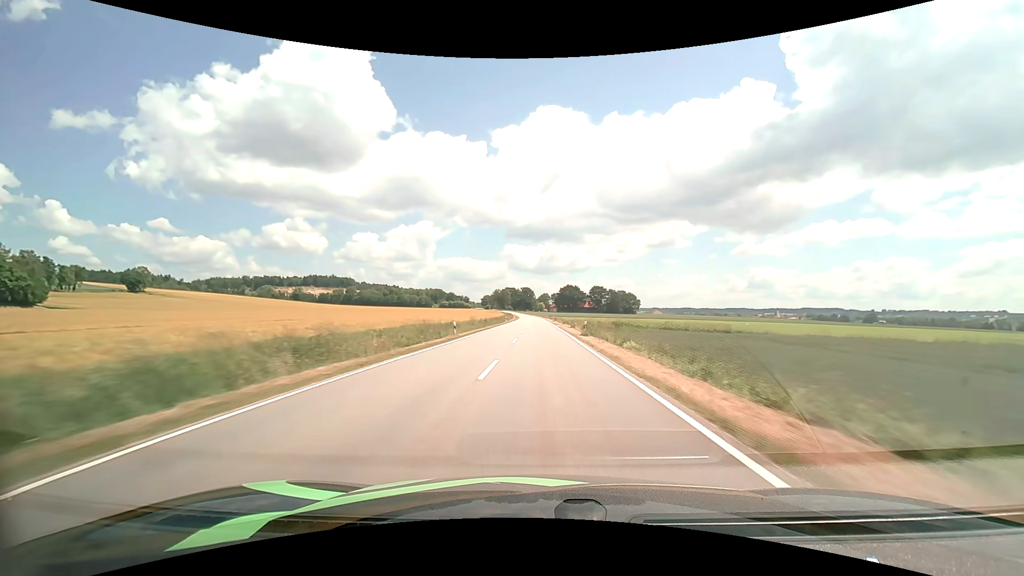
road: tertiary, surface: asphalt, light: Day
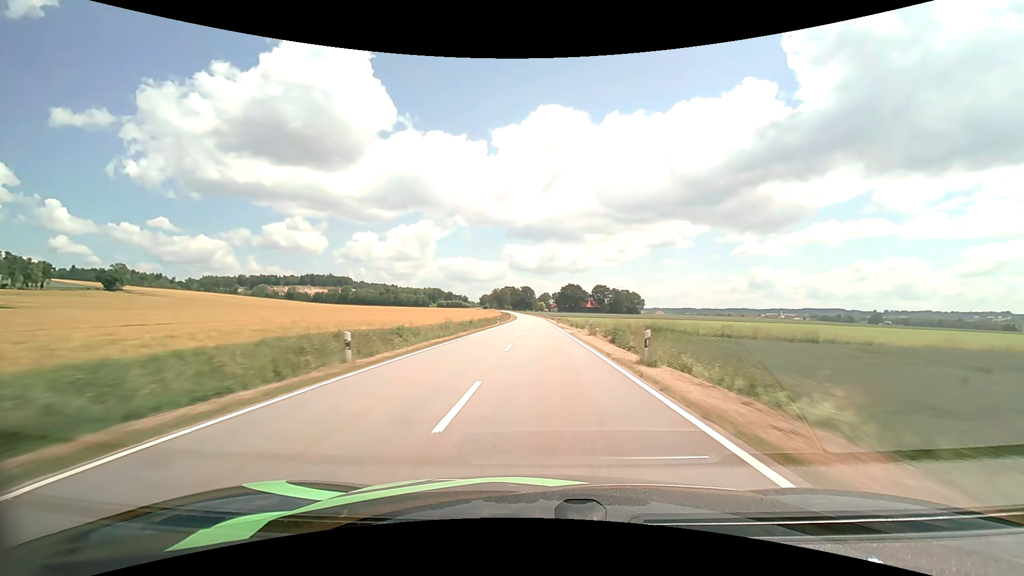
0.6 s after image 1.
(0.0, +17.1) m; 0°
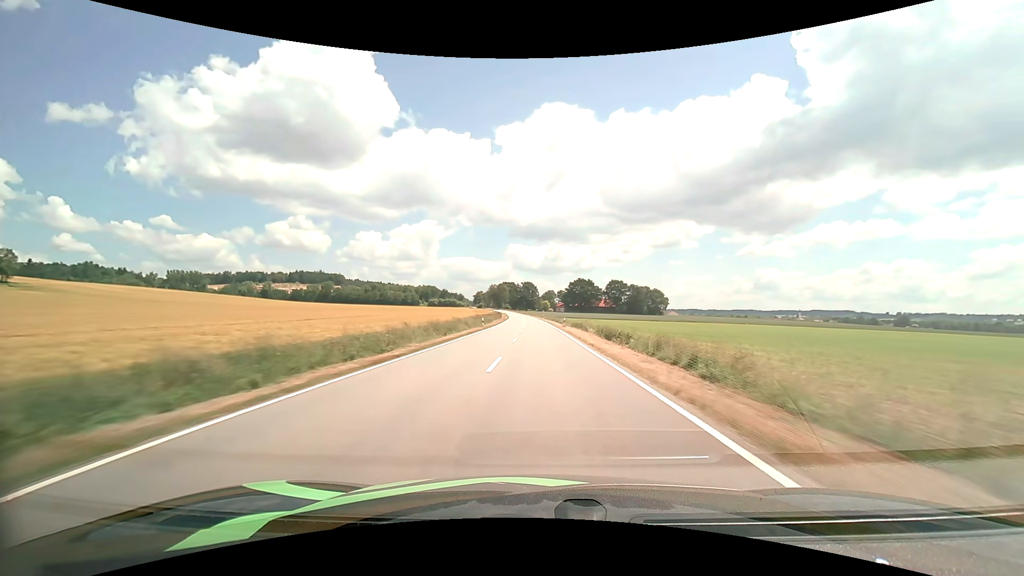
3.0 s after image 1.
(-0.2, +69.0) m; 0°
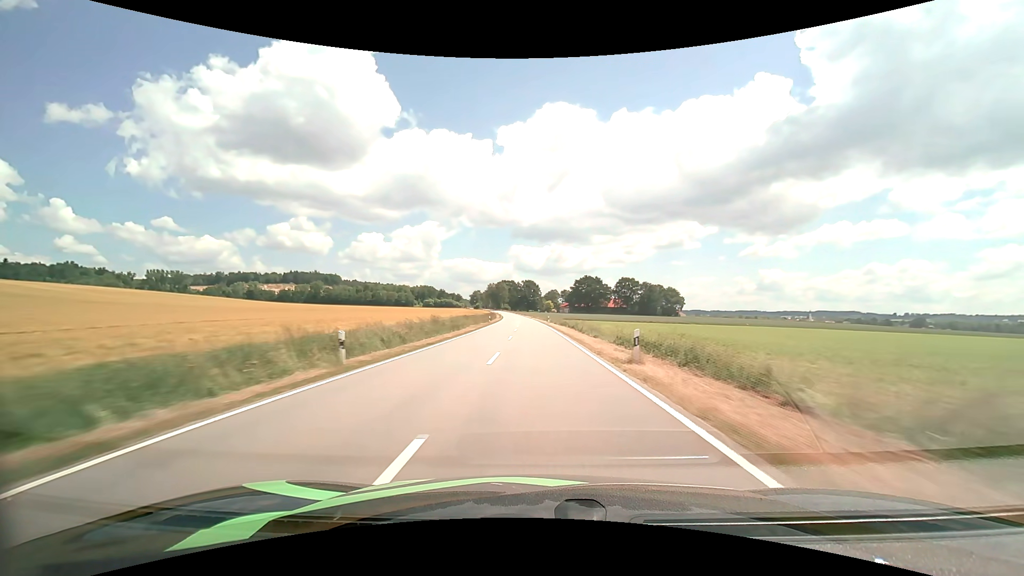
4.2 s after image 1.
(0.0, +34.6) m; 0°
(0, +10) (0, +20) (0, +30) (0, +40) (-1, +50) (-1, +60) (-1, +70) (-2, +80) (-2, +90) (-3, +100) m
